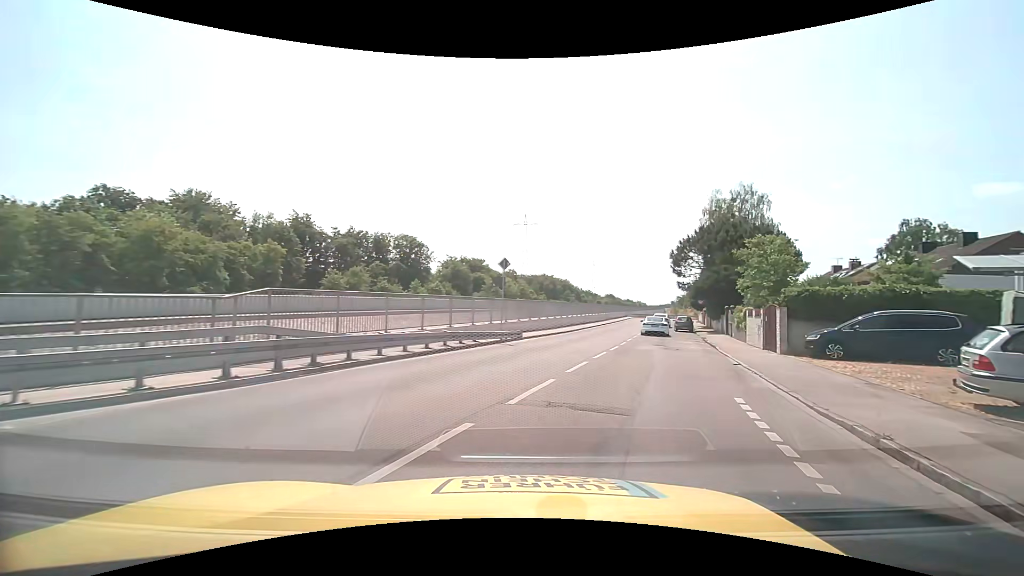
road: residential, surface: asphalt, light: Day
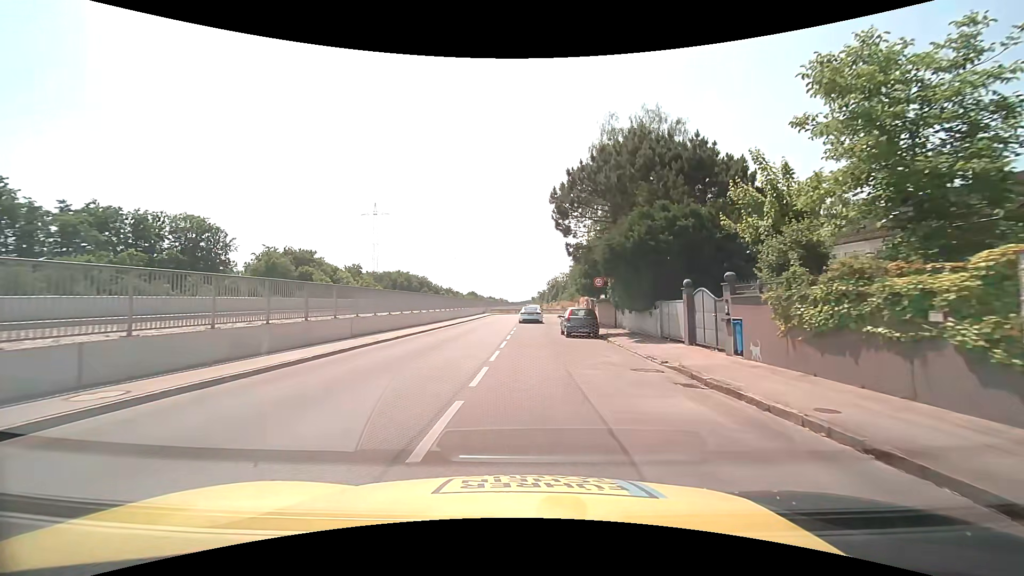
(+5.8, +24.8) m; +16°
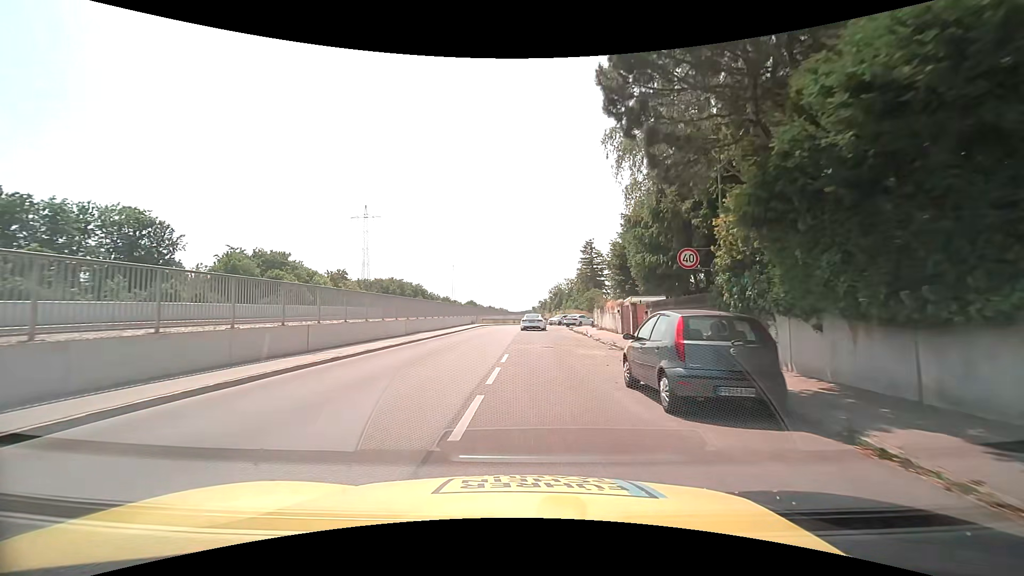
(+0.1, +17.2) m; 0°
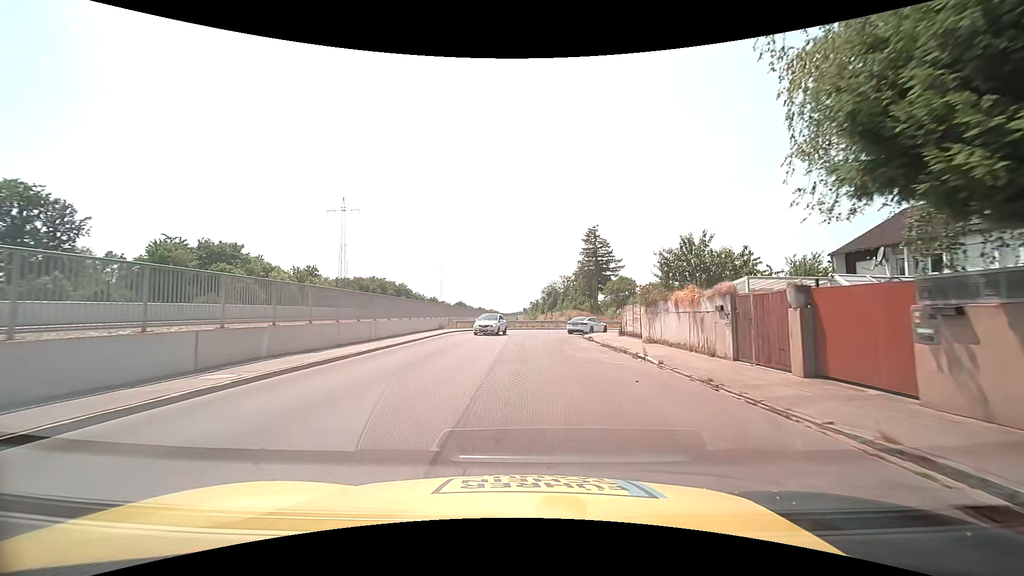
(+0.1, +17.9) m; +1°
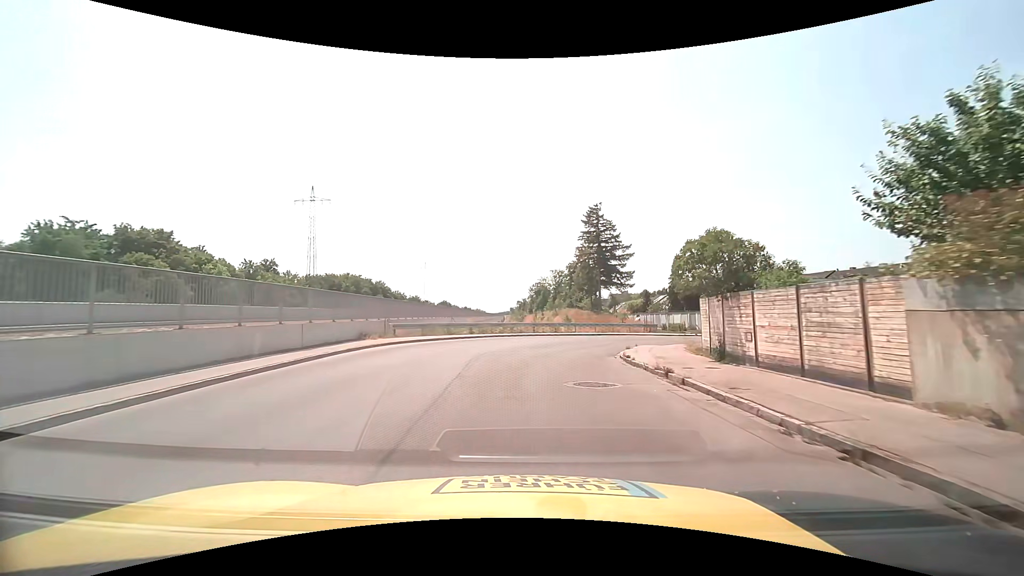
(+0.3, +17.9) m; +1°
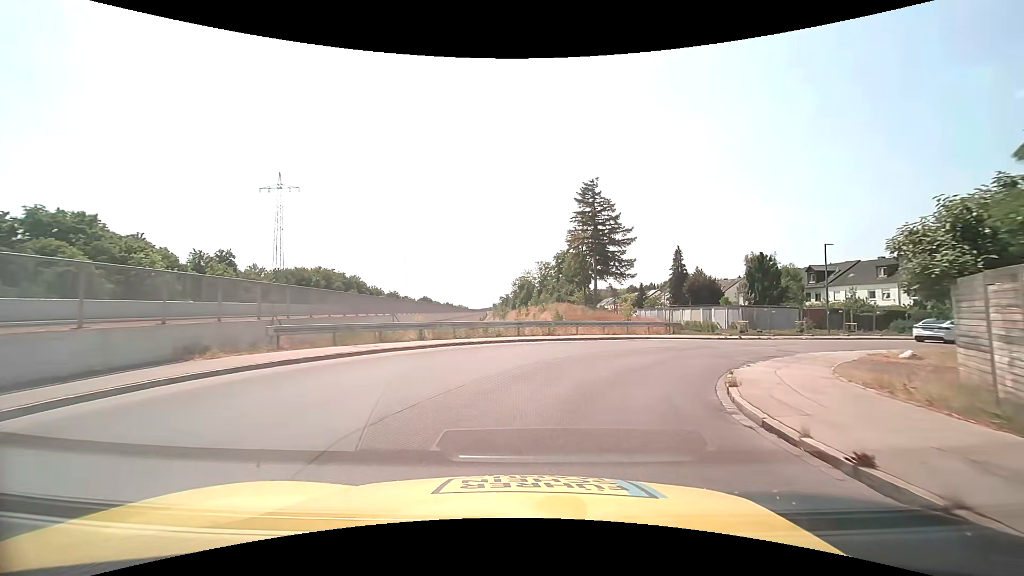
(+0.1, +11.5) m; +2°
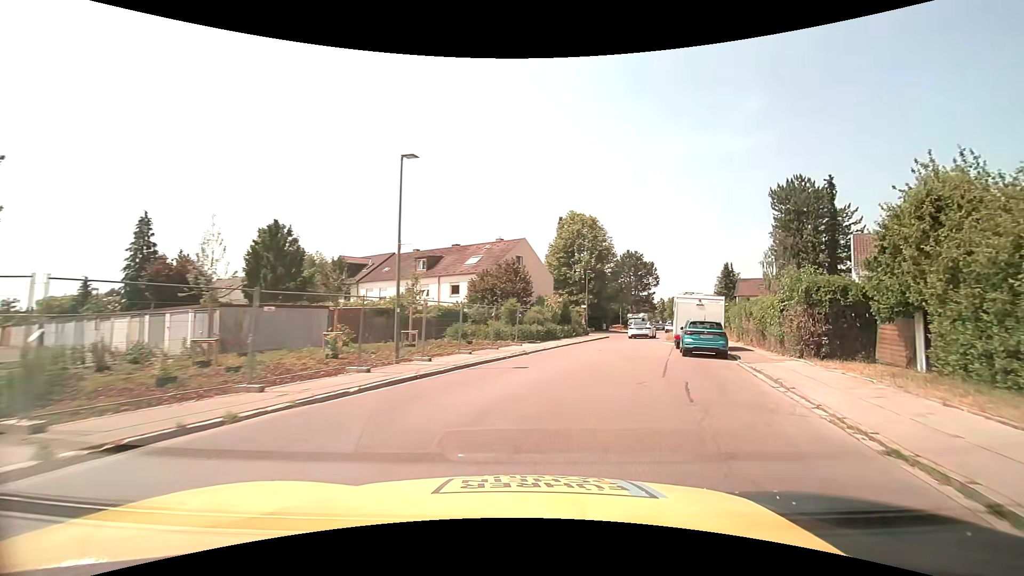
(+10.6, +24.0) m; +51°
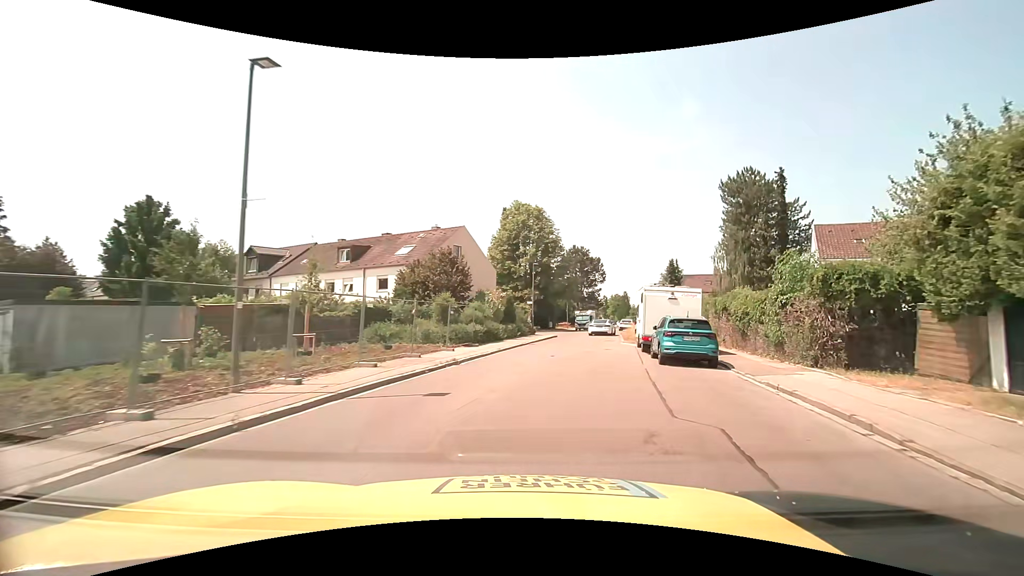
(+0.3, +5.4) m; +6°
(+1, +10) (+2, +20) (+4, +30) (+6, +40) (+8, +49) (+11, +59) (+14, +68) (+16, +78) (+19, +88) (+22, +97) m
